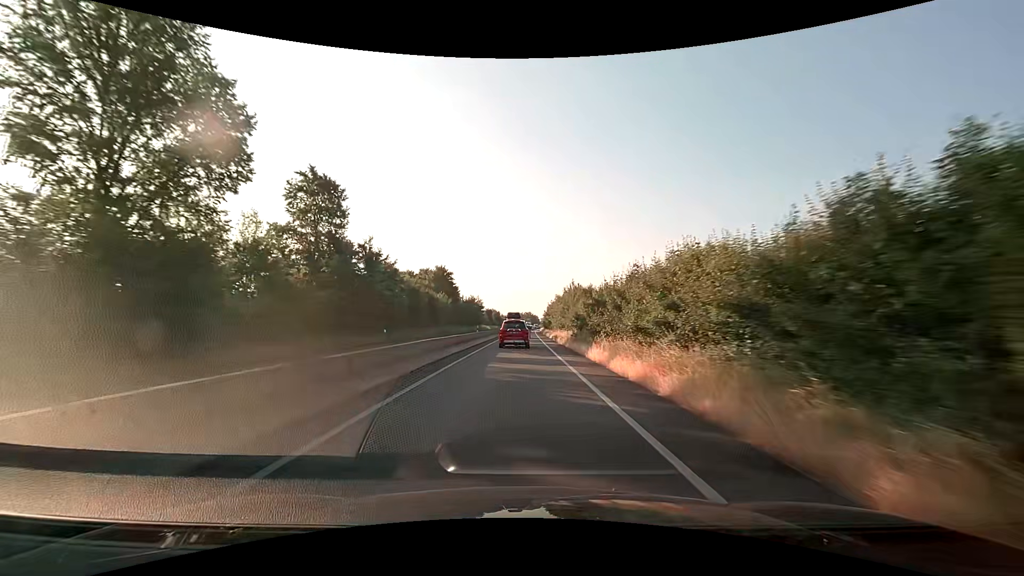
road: trunk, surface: asphalt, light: Day
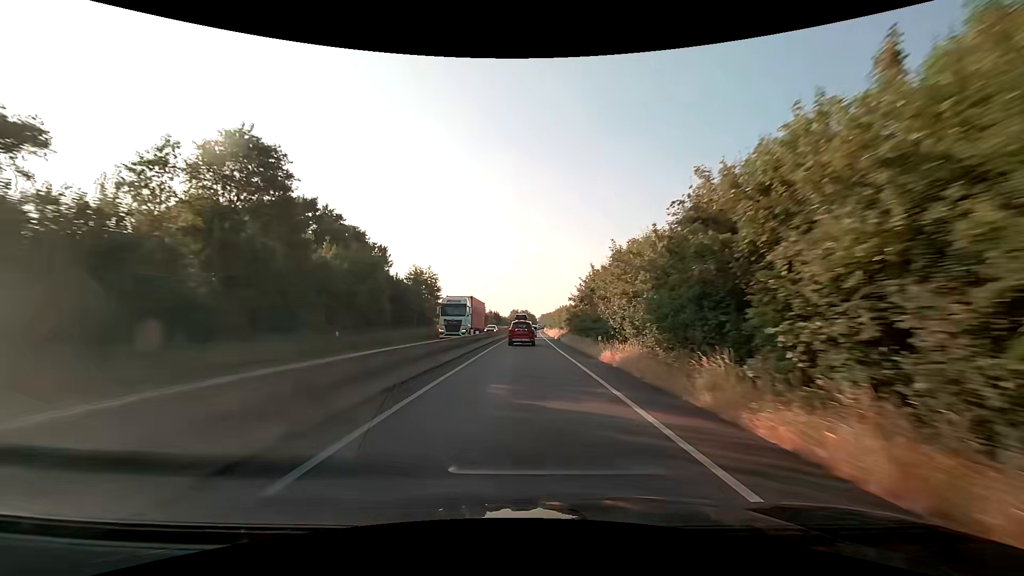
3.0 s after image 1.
(+0.1, +60.5) m; 0°
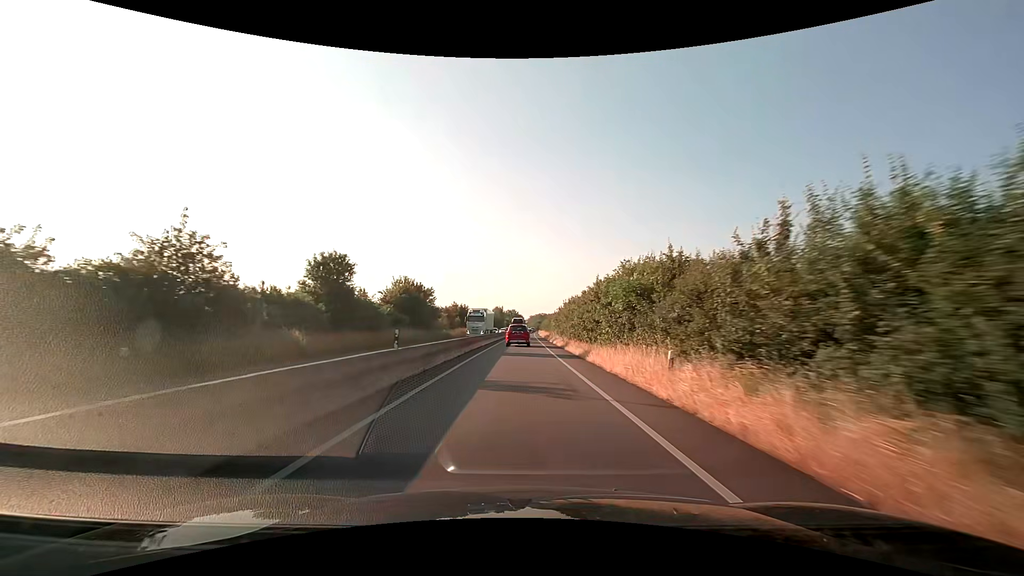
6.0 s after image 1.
(+1.1, +63.4) m; +2°
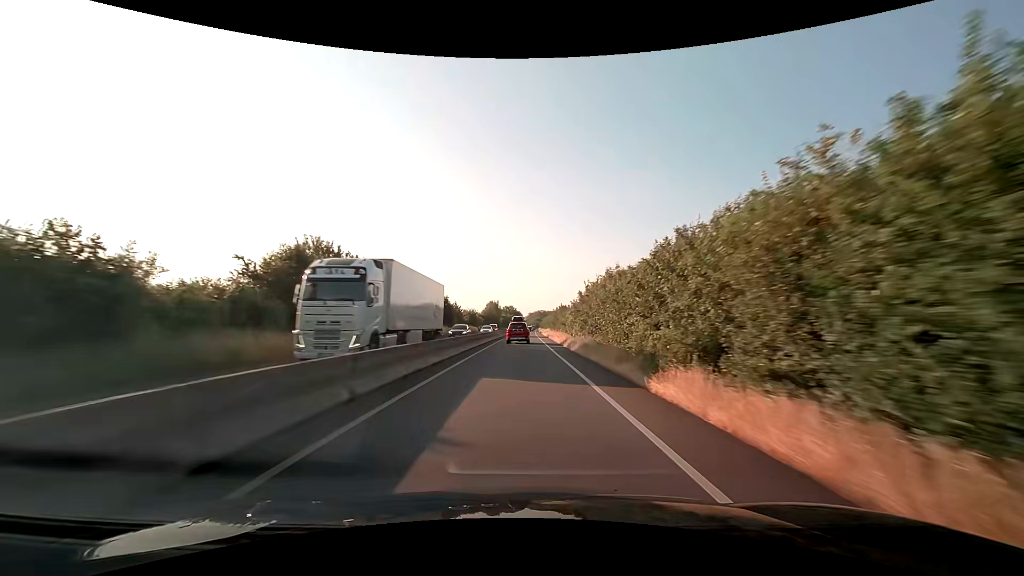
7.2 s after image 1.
(0.0, +26.5) m; 0°
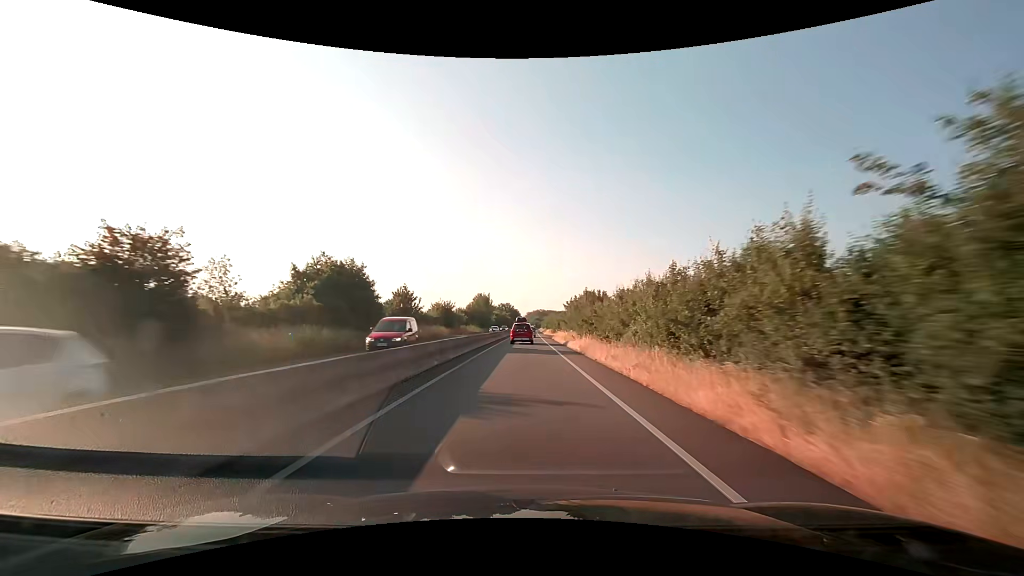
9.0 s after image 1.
(+0.2, +40.9) m; 0°
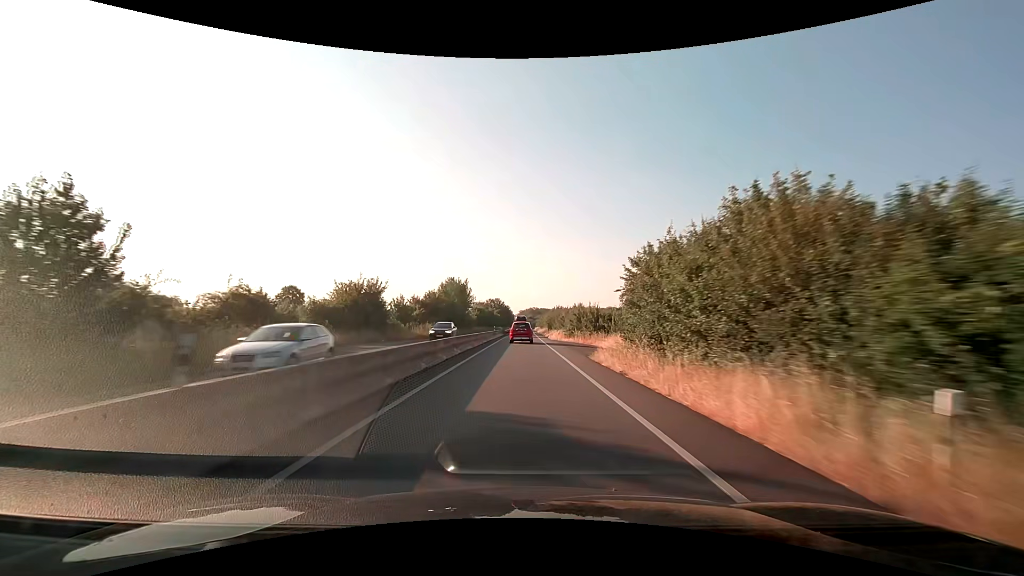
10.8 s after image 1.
(+0.4, +41.8) m; +1°
